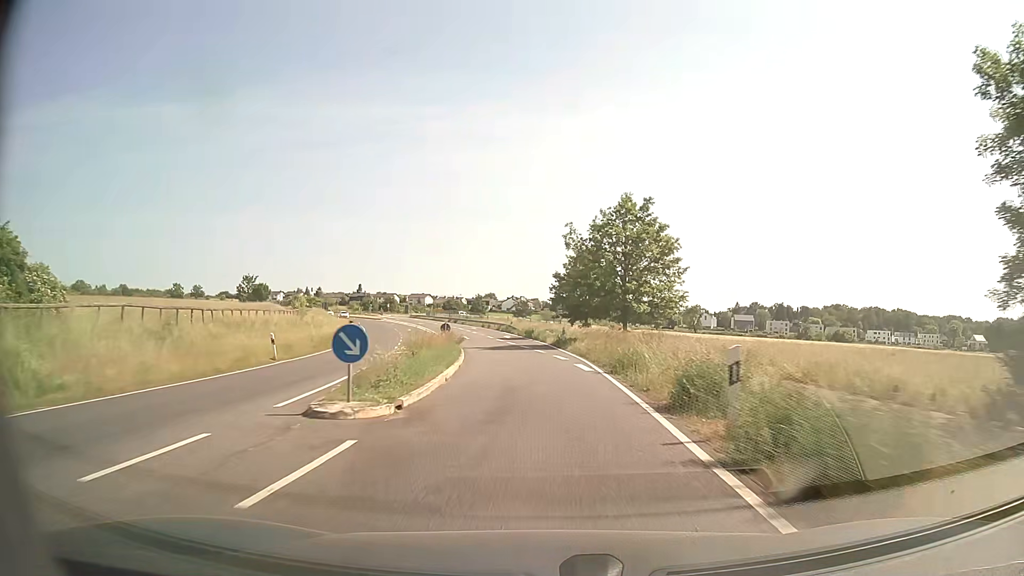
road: secondary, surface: asphalt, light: Day
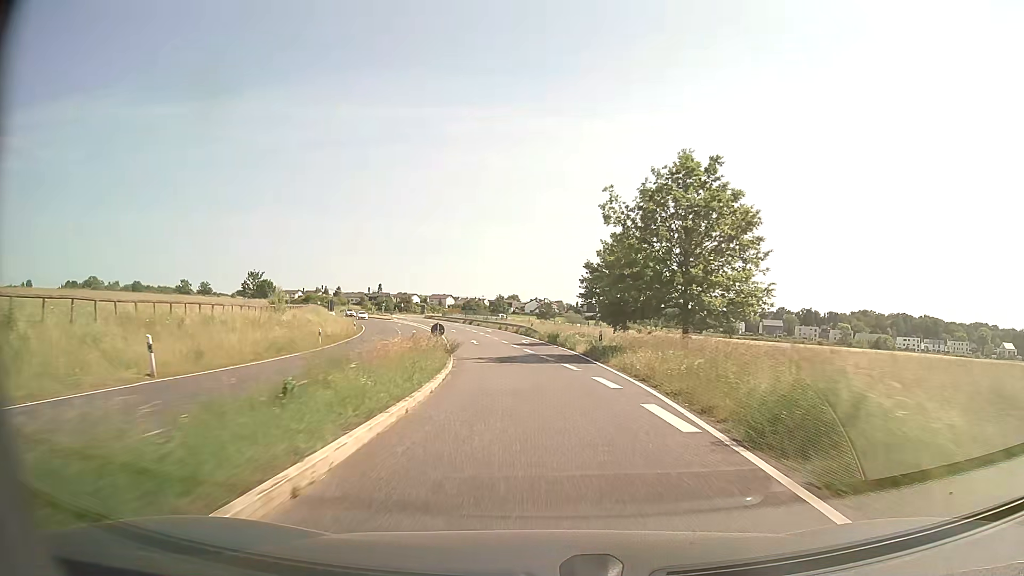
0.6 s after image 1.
(-0.2, +11.2) m; -2°
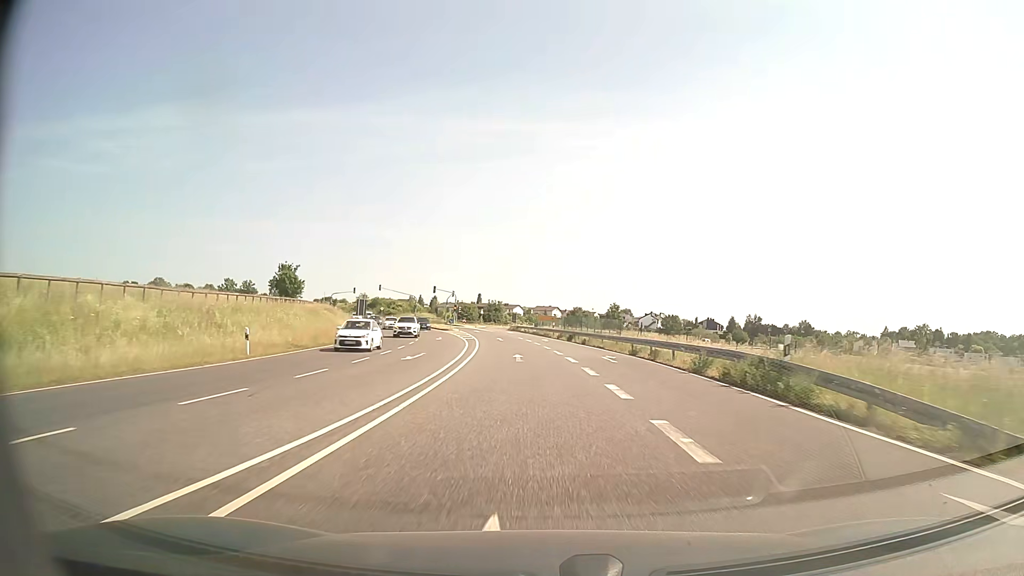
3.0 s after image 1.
(-3.7, +43.6) m; -9°
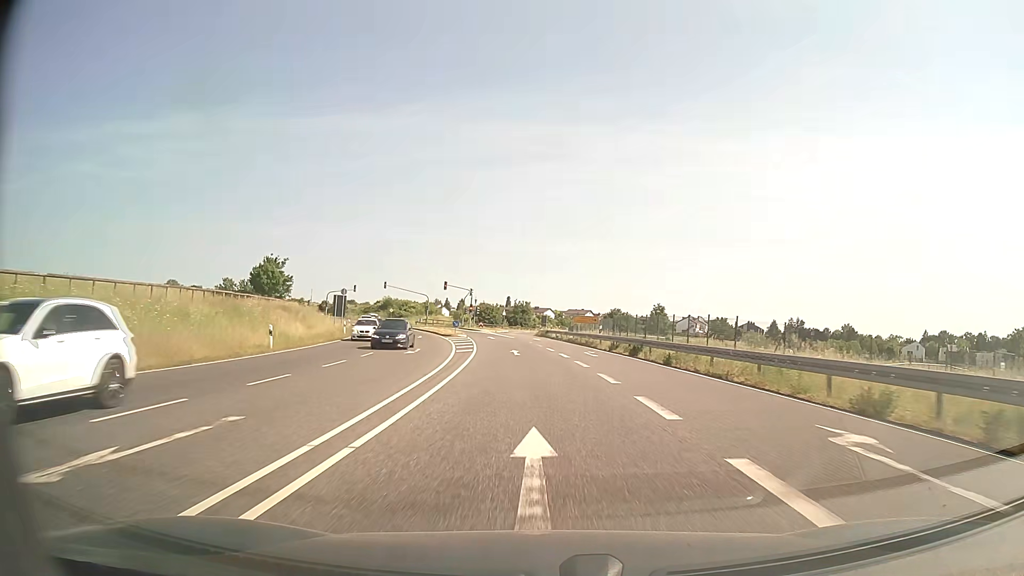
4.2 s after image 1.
(-0.5, +21.0) m; -3°
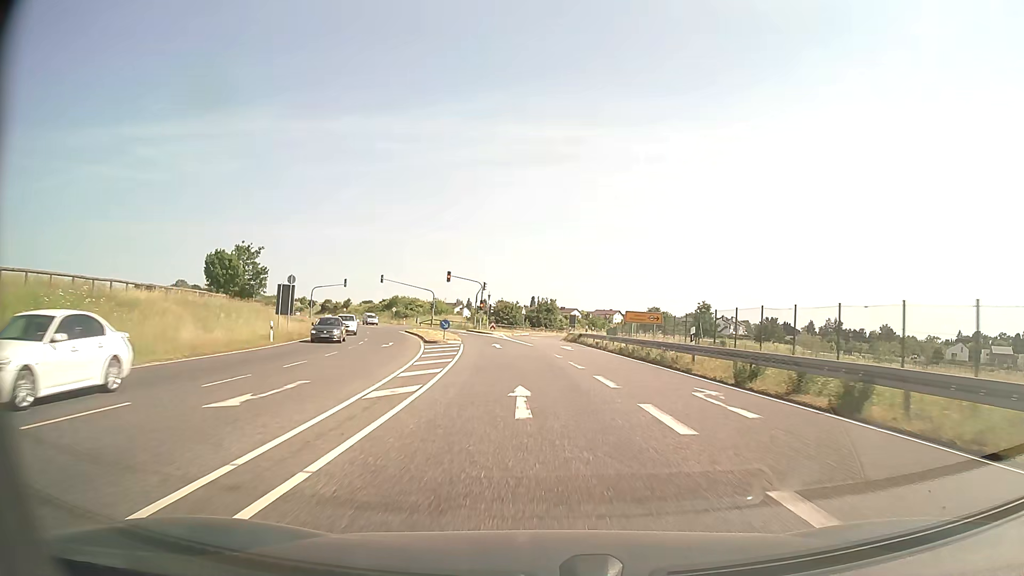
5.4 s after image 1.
(-0.3, +19.4) m; -2°
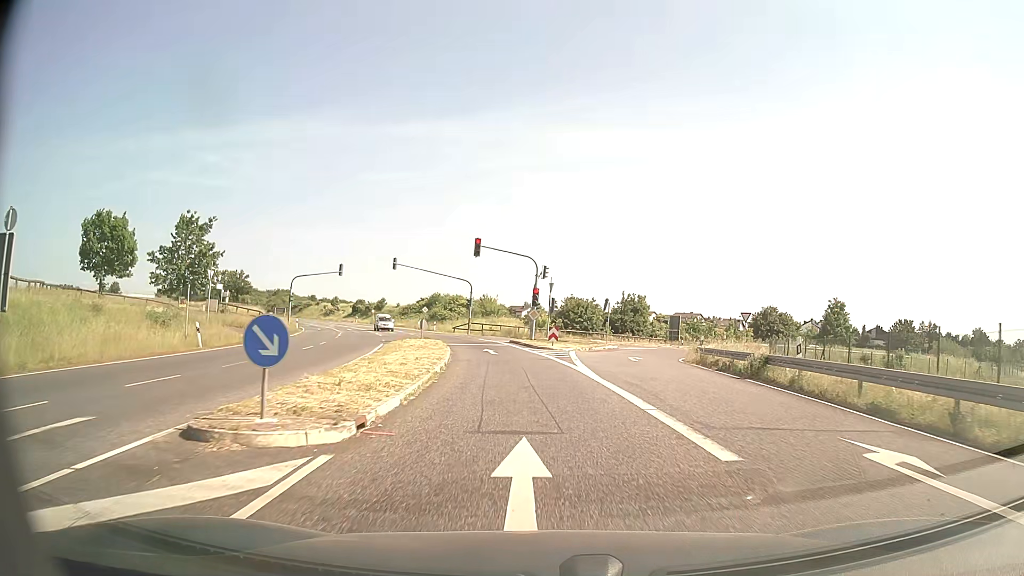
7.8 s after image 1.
(-1.5, +30.9) m; -6°
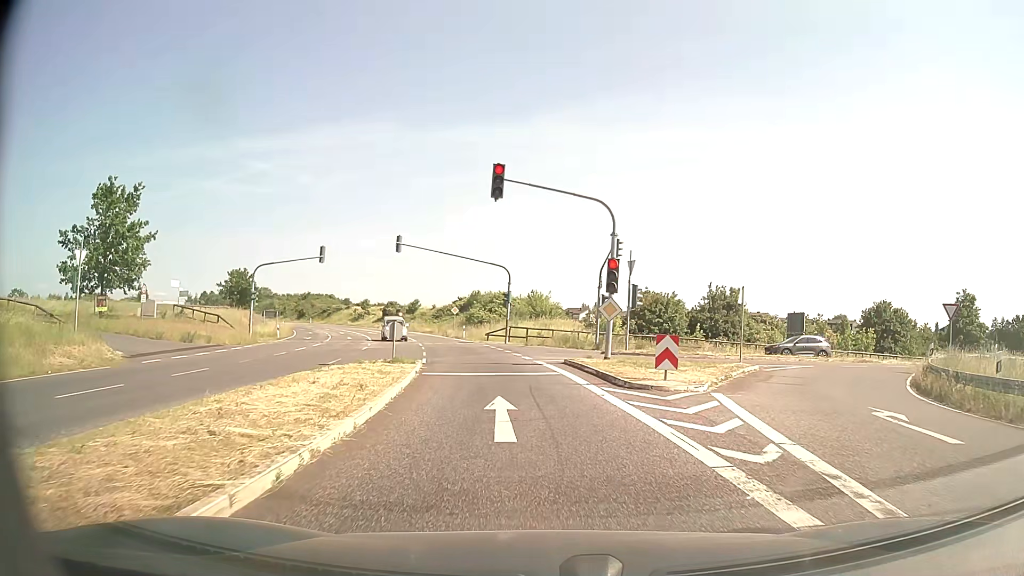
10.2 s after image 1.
(-0.6, +19.8) m; -5°
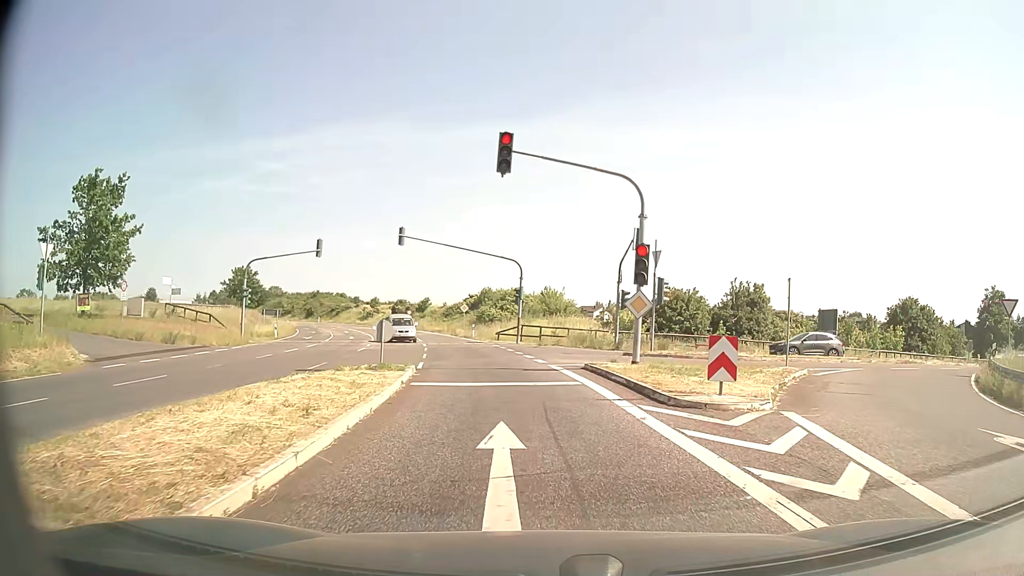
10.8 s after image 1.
(0.0, +3.3) m; -1°
(0, +10) (-1, +20) (-3, +30) (-5, +40) (-7, +49) (-10, +59) (-12, +69) (-16, +78) (-19, +87) (-23, +97) m
